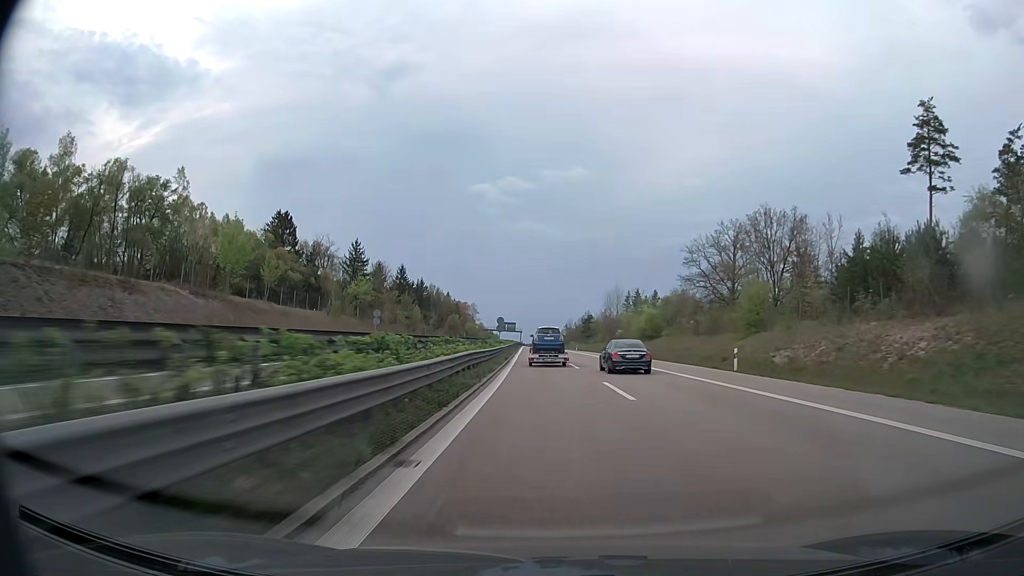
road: trunk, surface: asphalt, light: Day
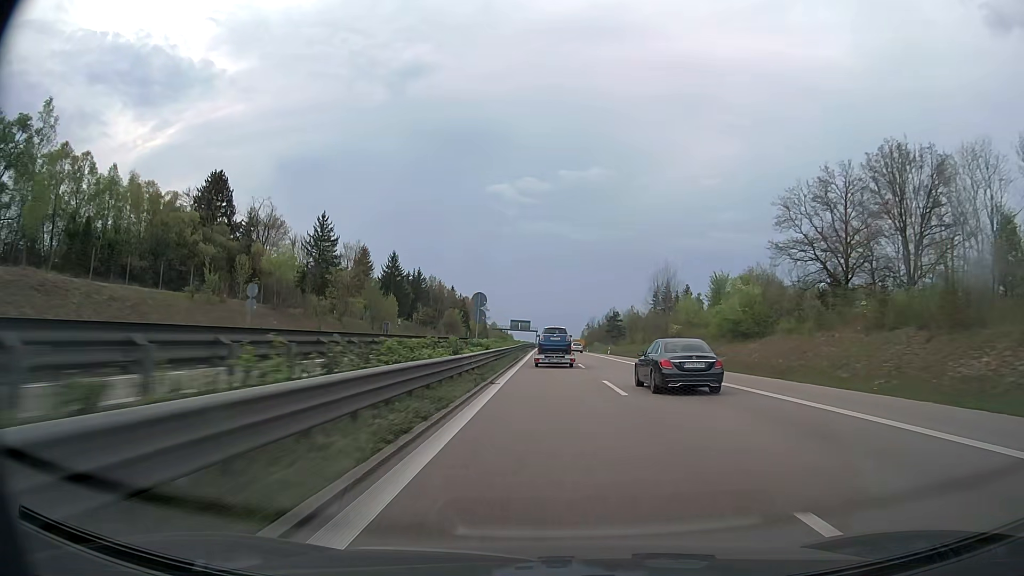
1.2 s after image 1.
(-0.4, +35.1) m; -1°
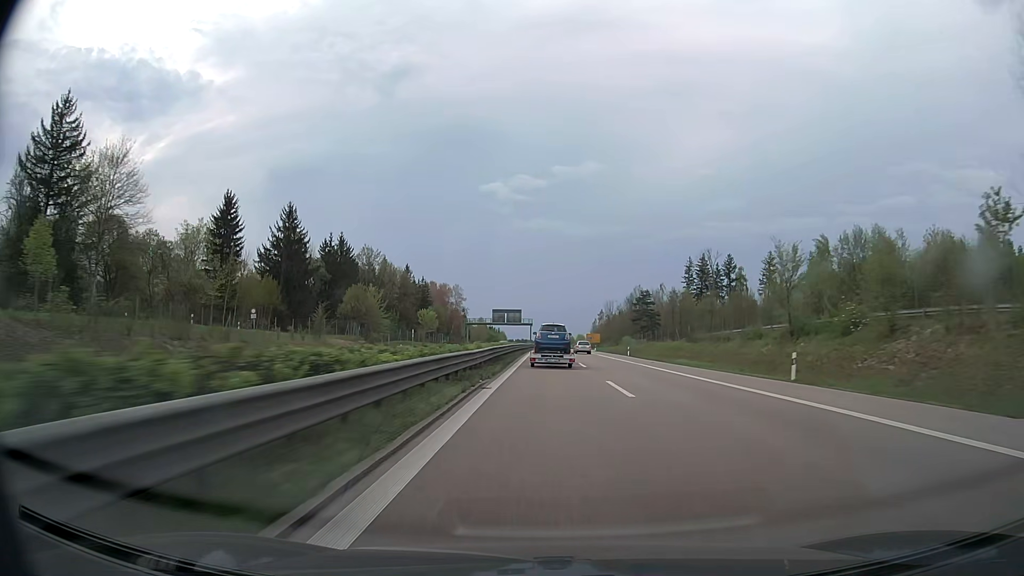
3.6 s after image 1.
(0.0, +72.8) m; 0°
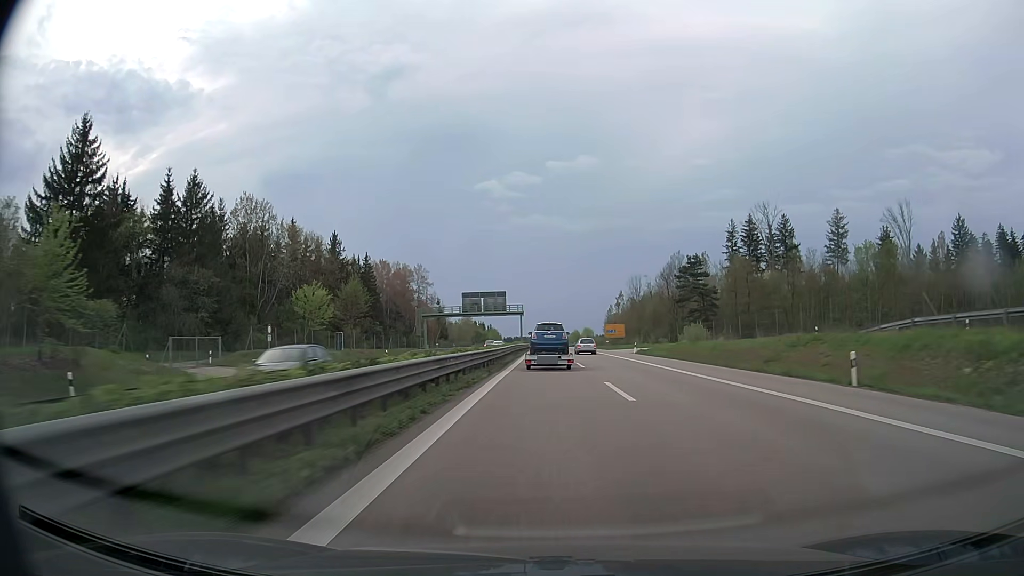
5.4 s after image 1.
(+0.1, +55.0) m; 0°
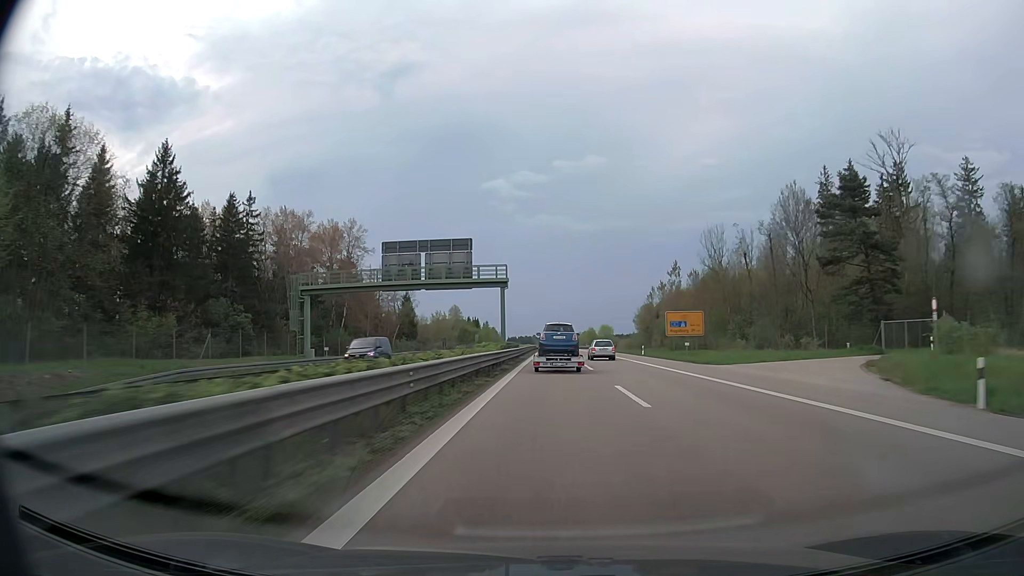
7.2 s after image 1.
(-0.3, +54.5) m; 0°
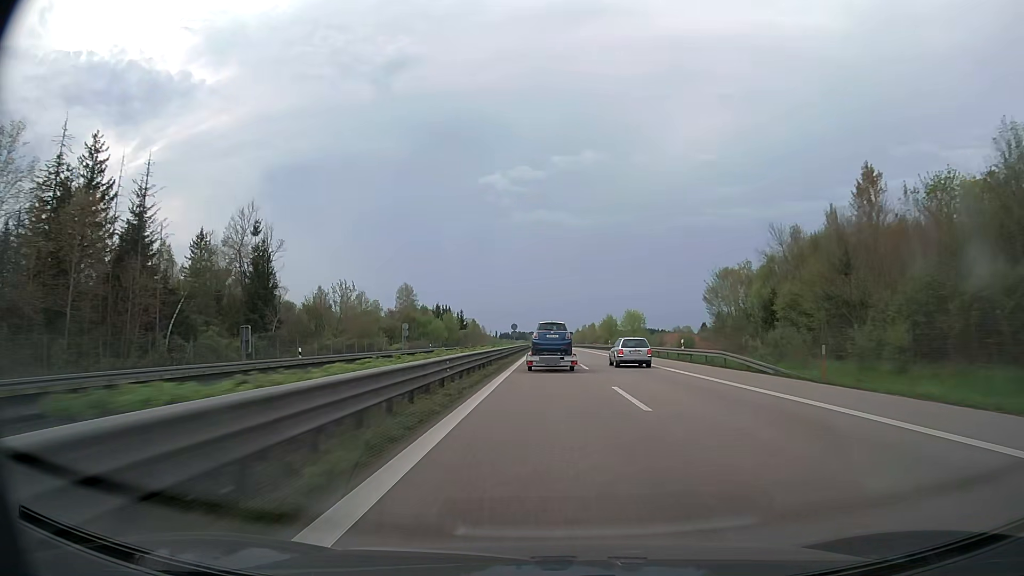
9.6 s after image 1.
(+0.2, +73.0) m; 0°
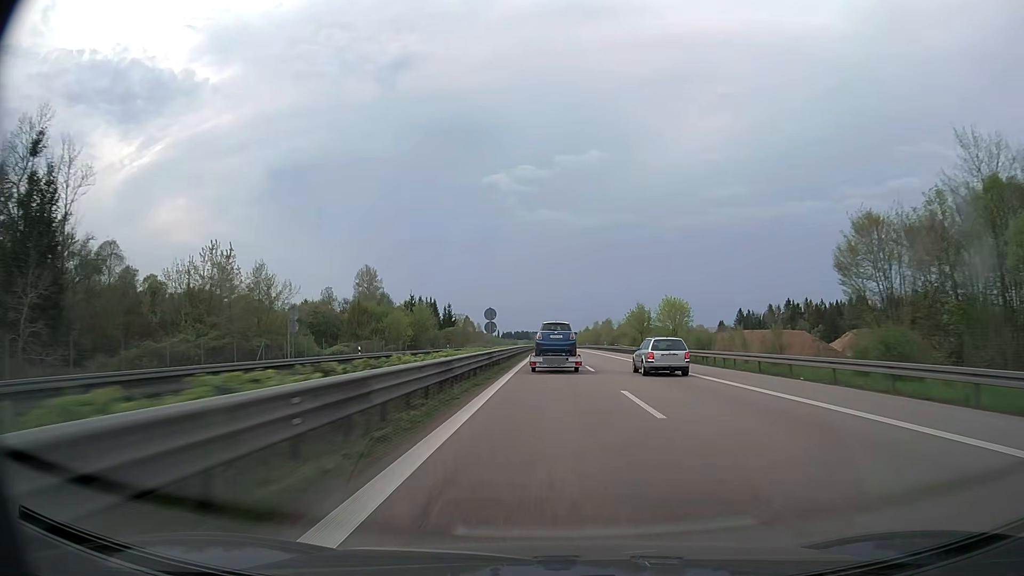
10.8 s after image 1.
(-0.1, +37.2) m; 0°
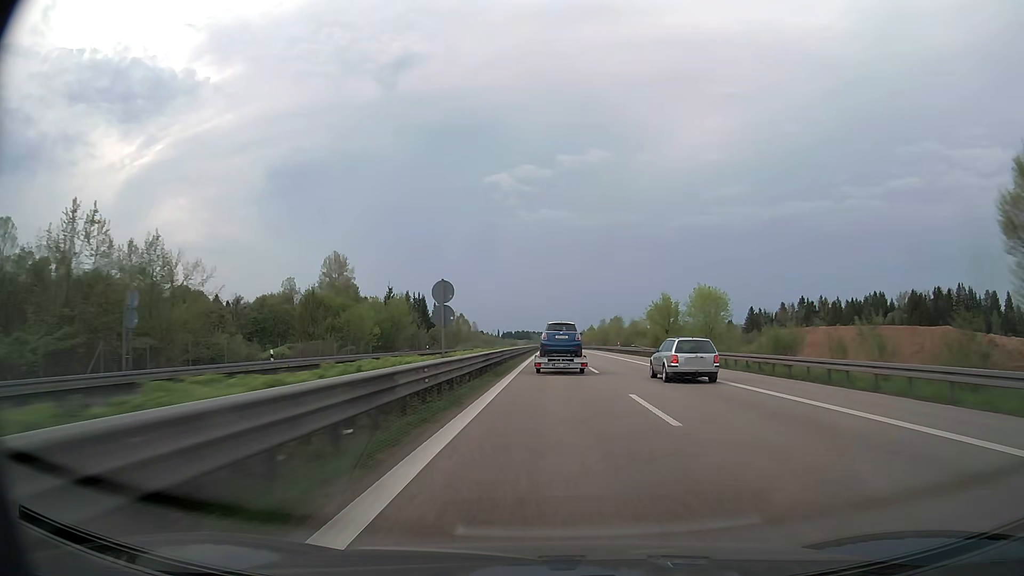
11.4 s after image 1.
(0.0, +18.8) m; 0°
(0, +10) (0, +20) (0, +30) (0, +40) (0, +50) (0, +60) (0, +70) (0, +80) (0, +90) (0, +100) m
